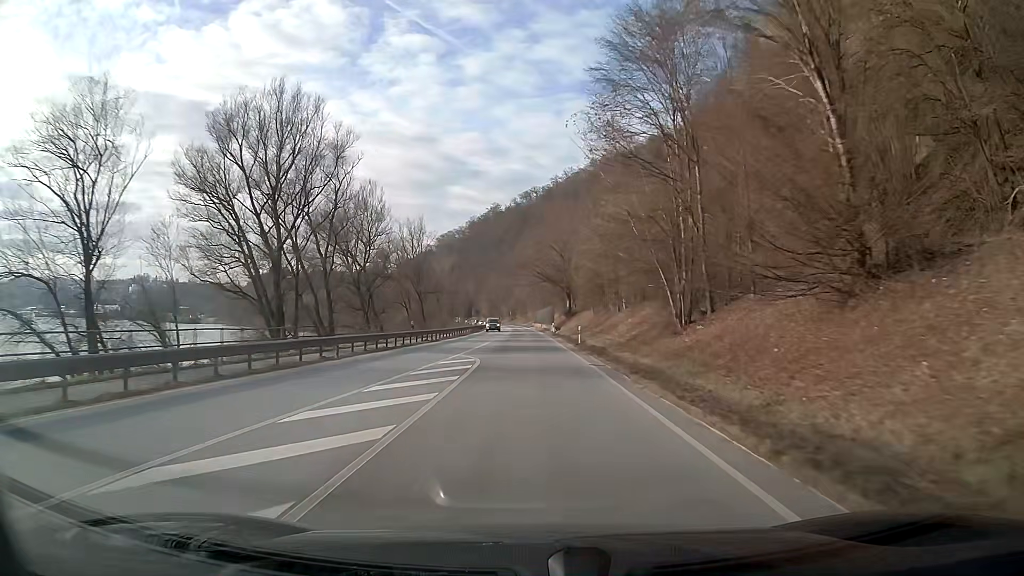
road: primary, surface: asphalt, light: Day
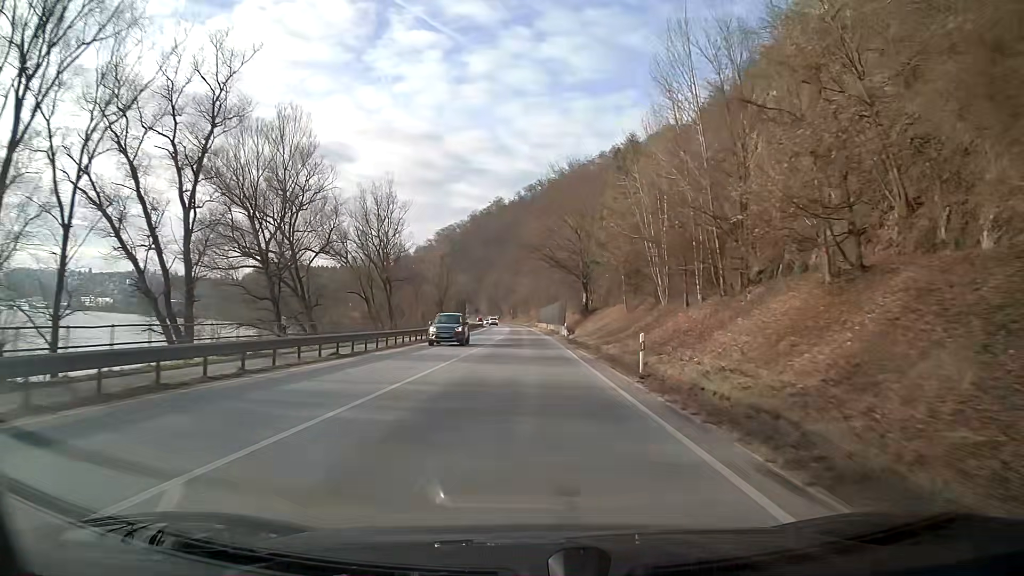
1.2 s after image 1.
(-0.1, +21.8) m; 0°
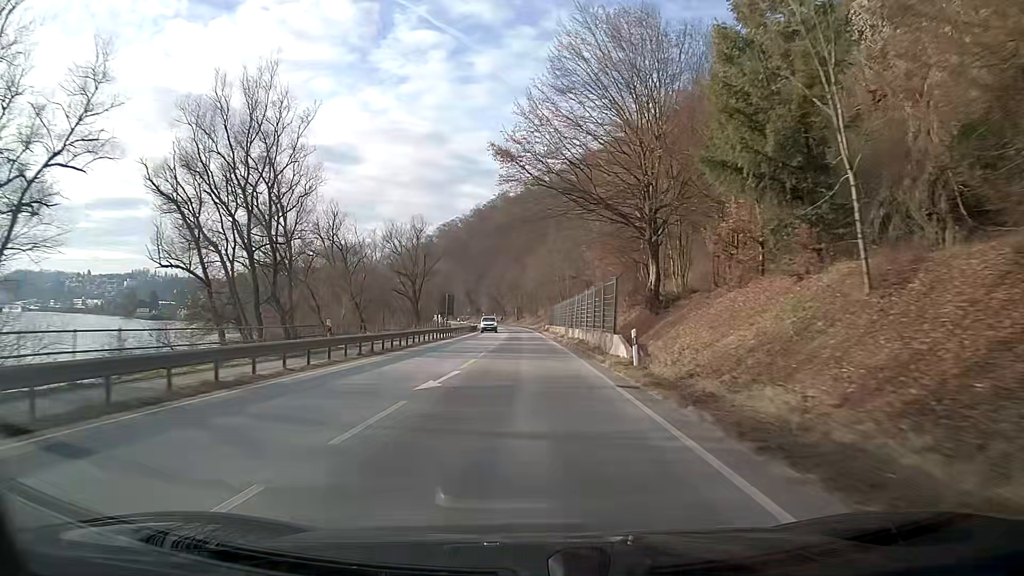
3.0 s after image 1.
(-0.2, +32.8) m; -1°
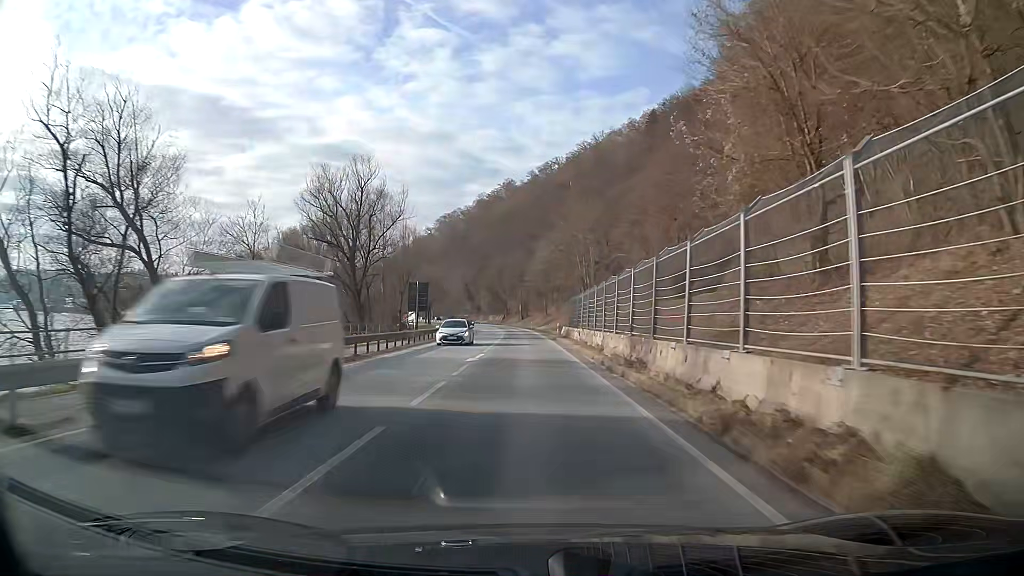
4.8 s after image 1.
(-0.1, +33.0) m; 0°
